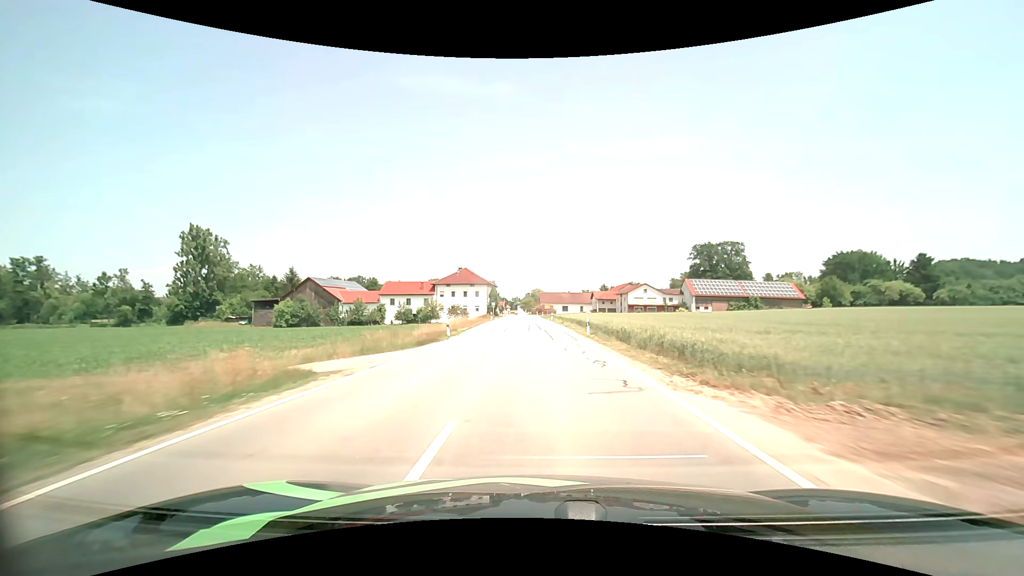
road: secondary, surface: asphalt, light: Day
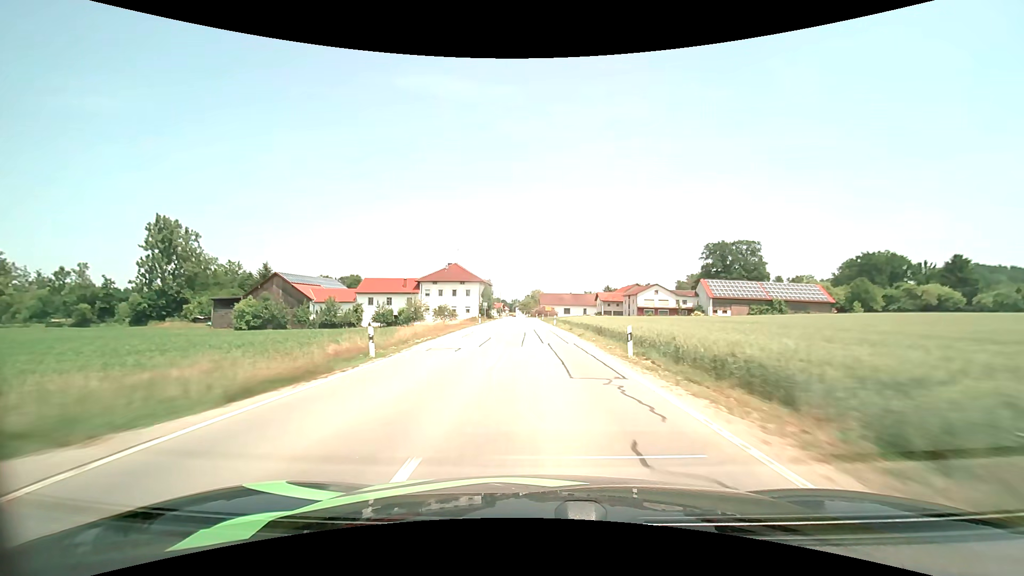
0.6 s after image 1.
(0.0, +12.7) m; 0°
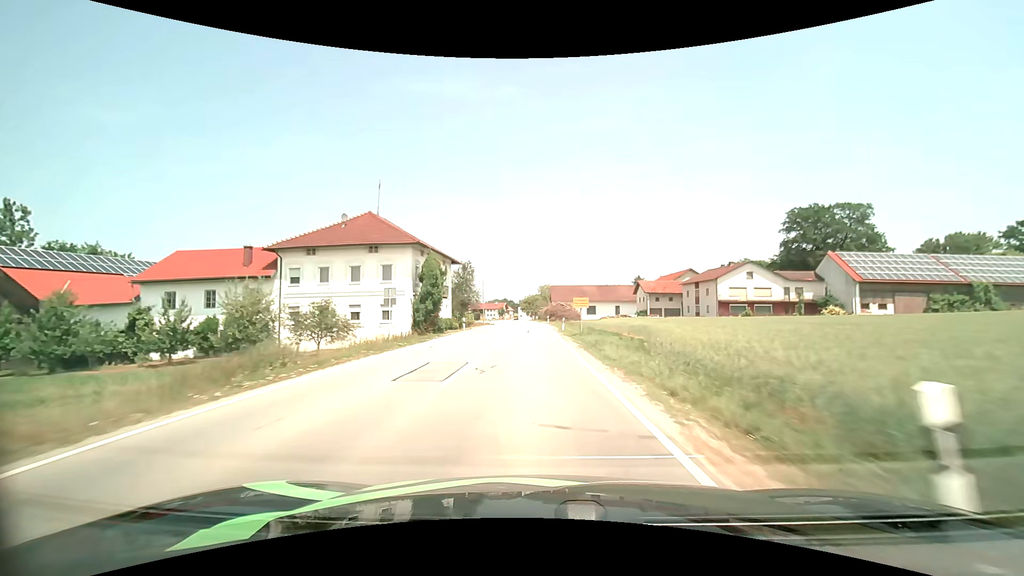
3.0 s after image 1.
(-0.3, +48.7) m; -1°
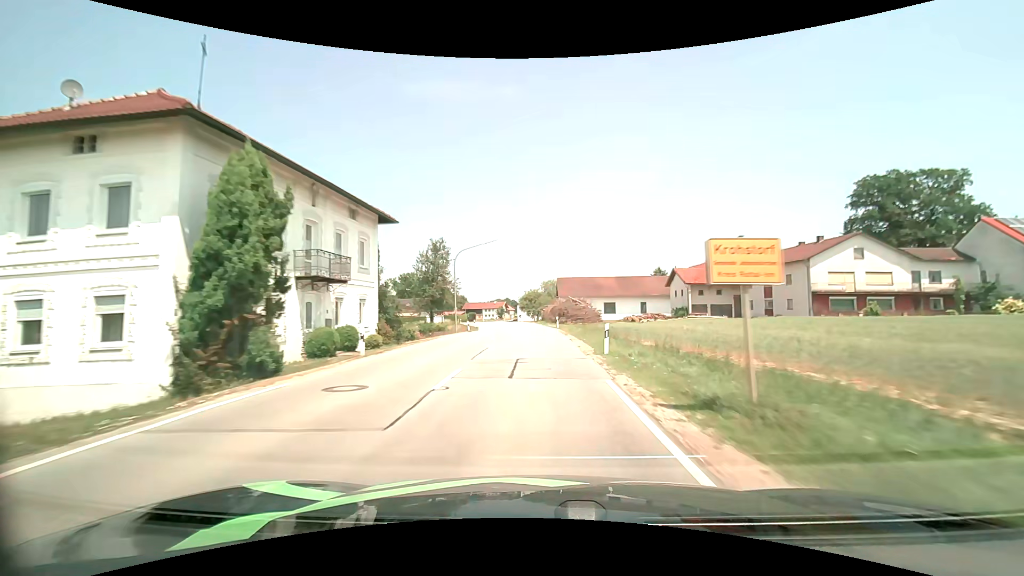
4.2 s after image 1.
(-0.1, +23.4) m; 0°
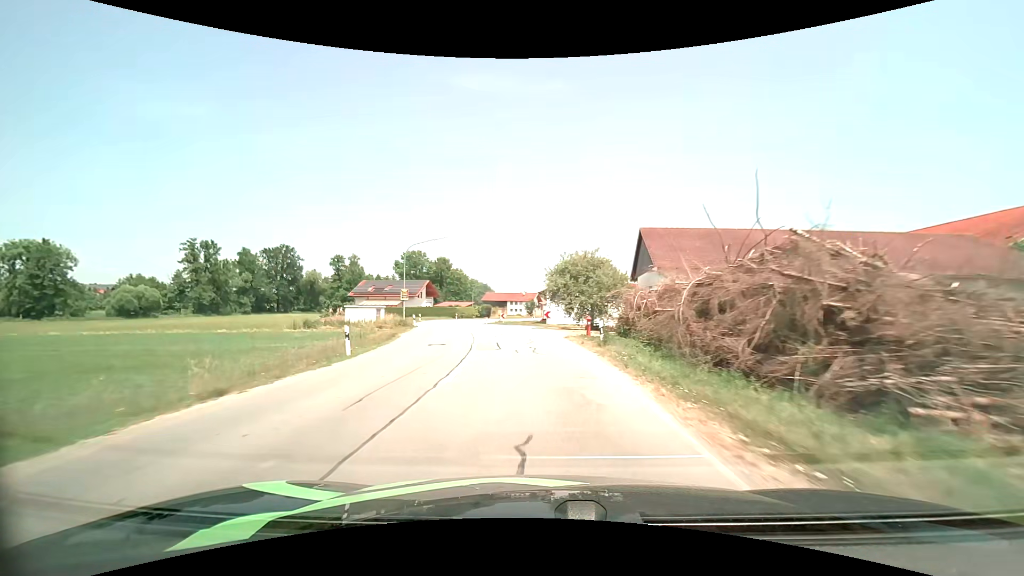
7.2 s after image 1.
(-1.0, +52.3) m; -4°
